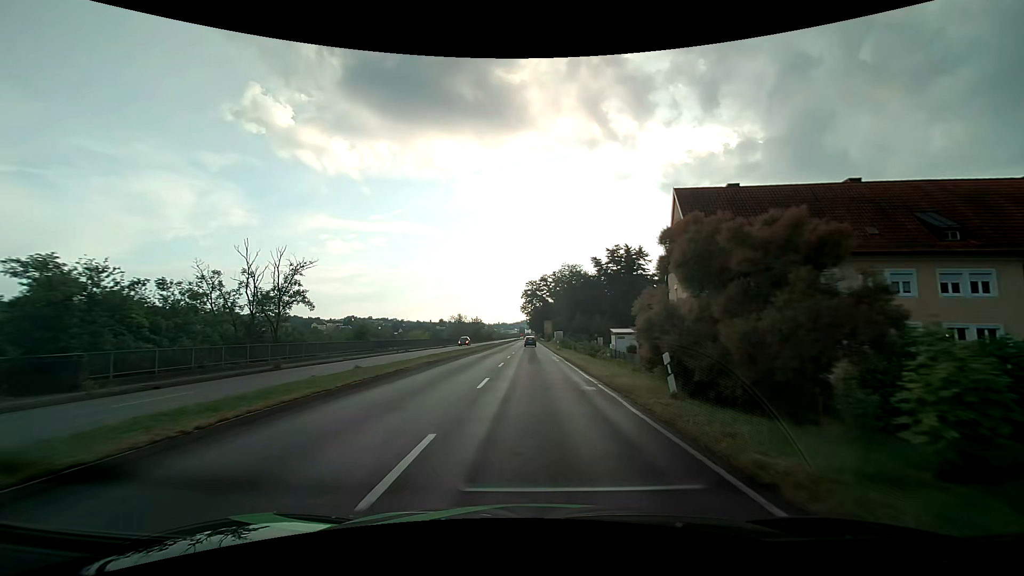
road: primary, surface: asphalt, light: Day
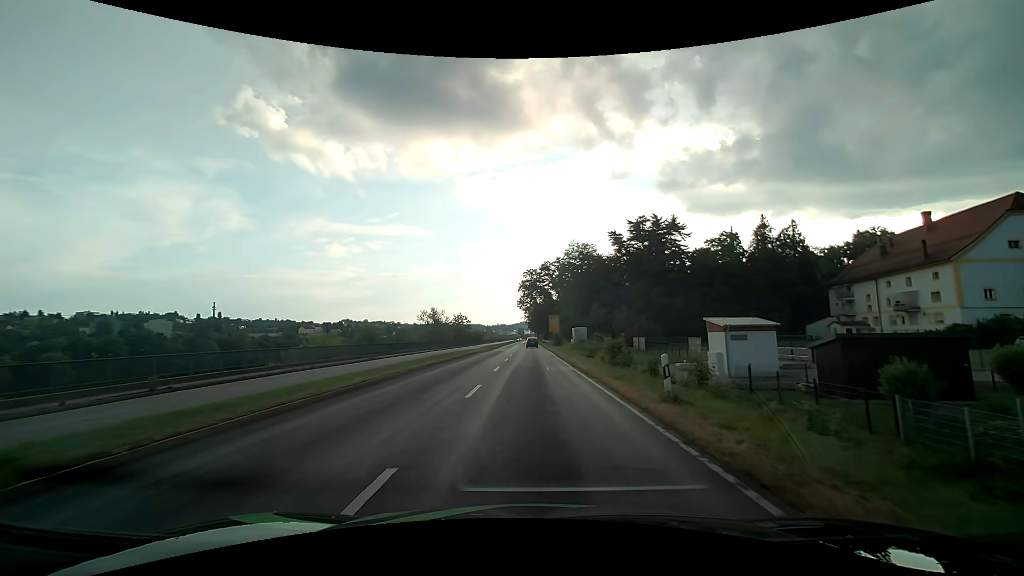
(-0.3, +38.4) m; 0°
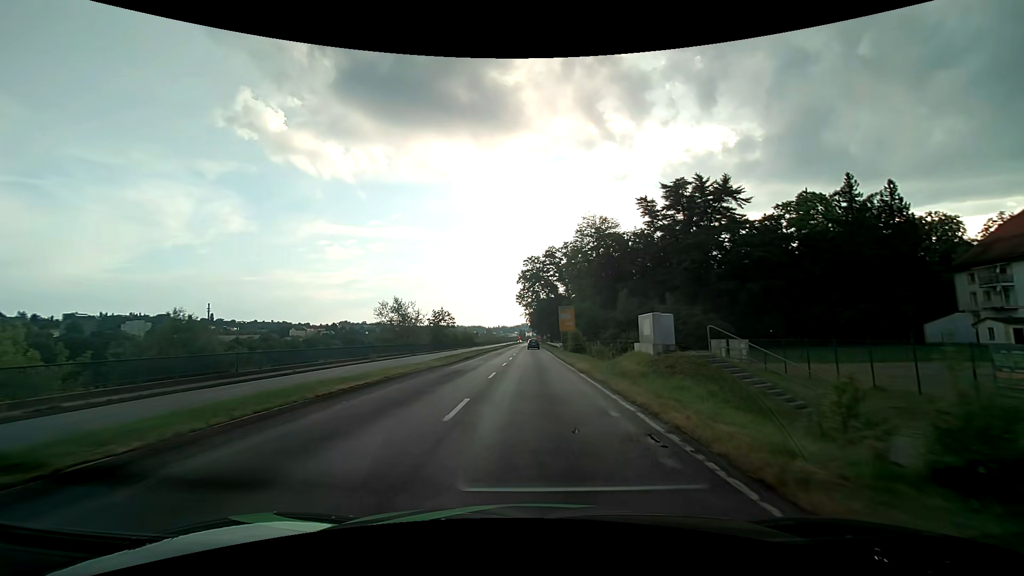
(-0.1, +30.5) m; 0°
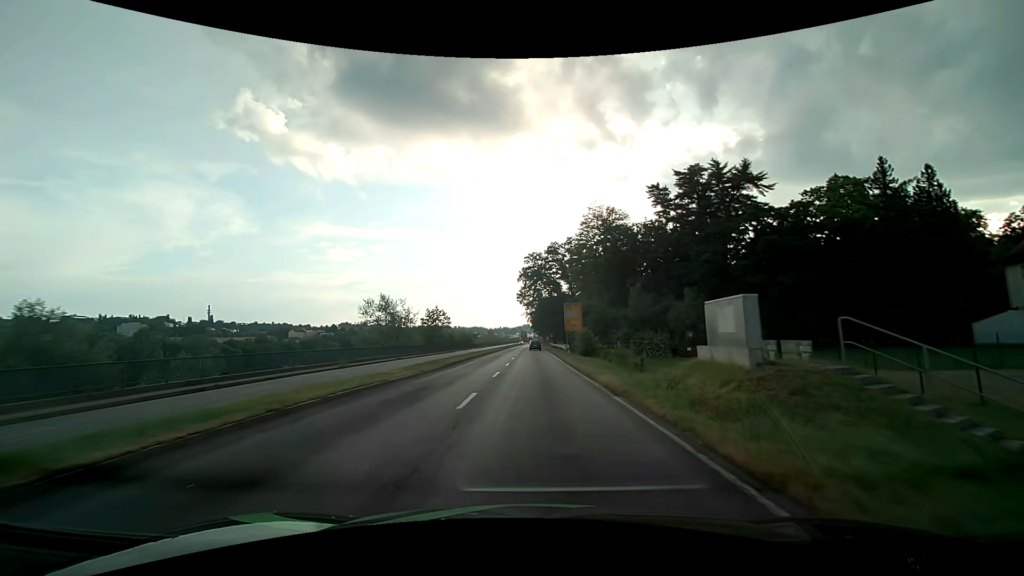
(0.0, +7.6) m; 0°
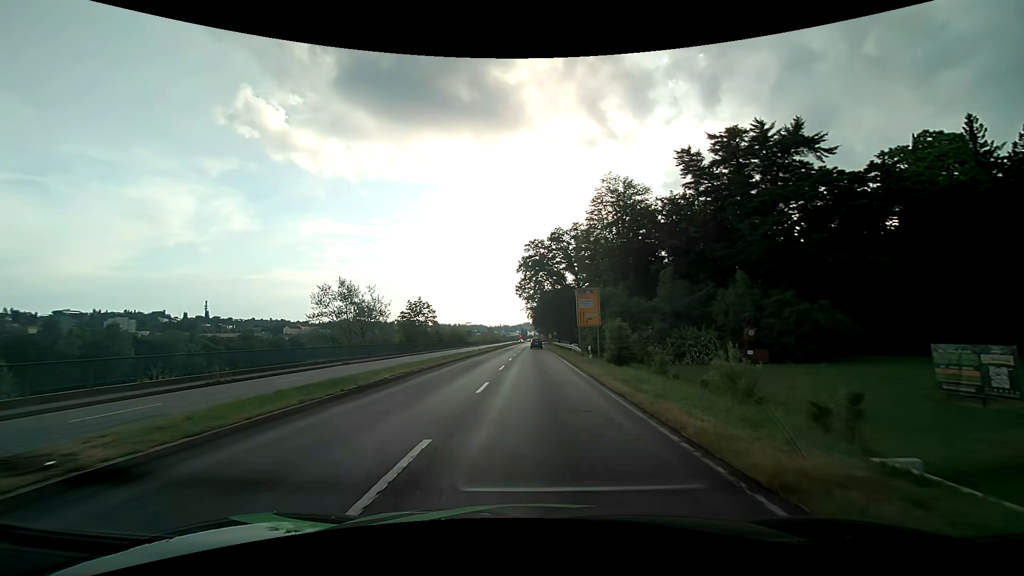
(-0.1, +15.1) m; 0°
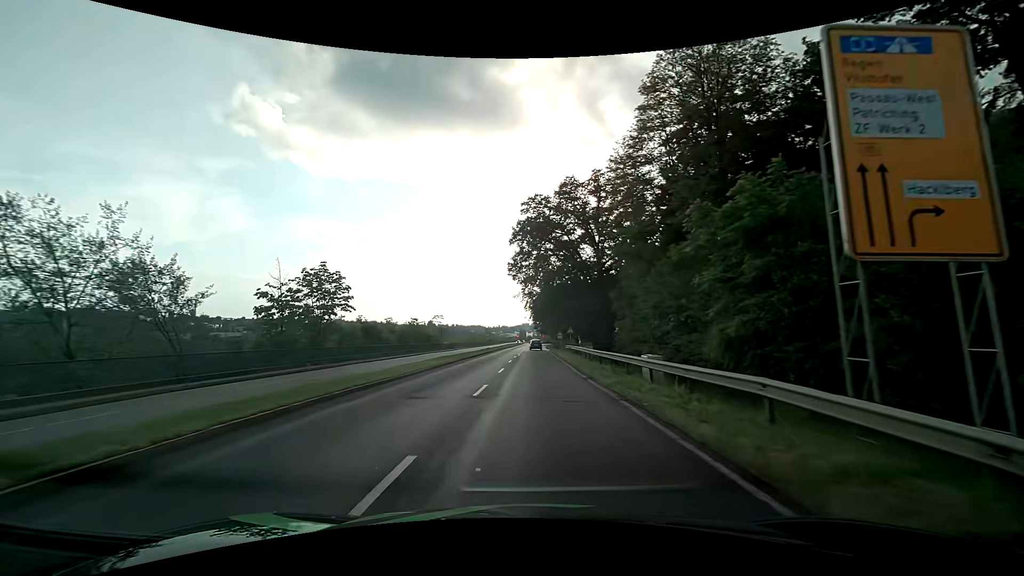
(-0.1, +37.6) m; 0°
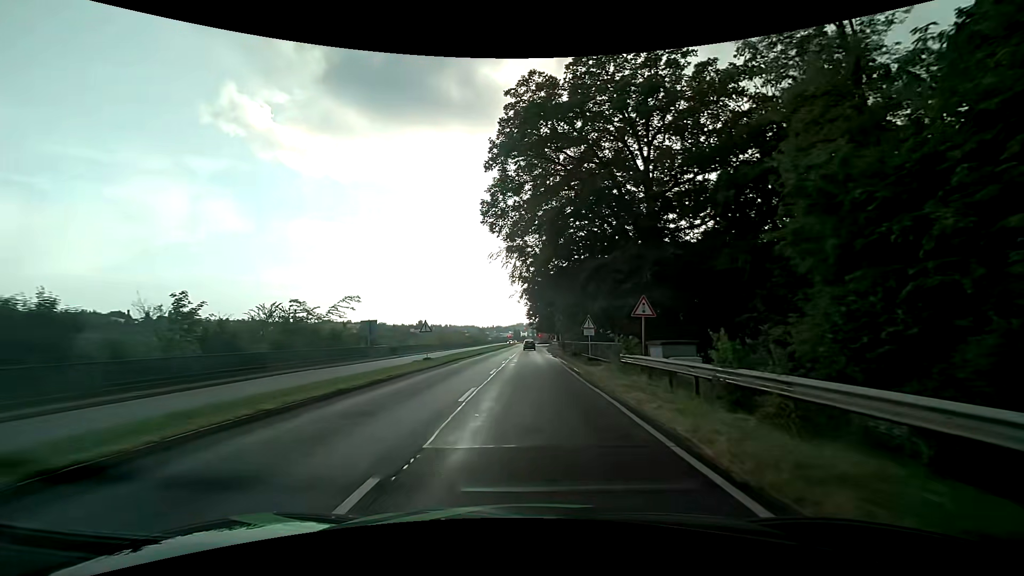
(+0.2, +37.3) m; +1°
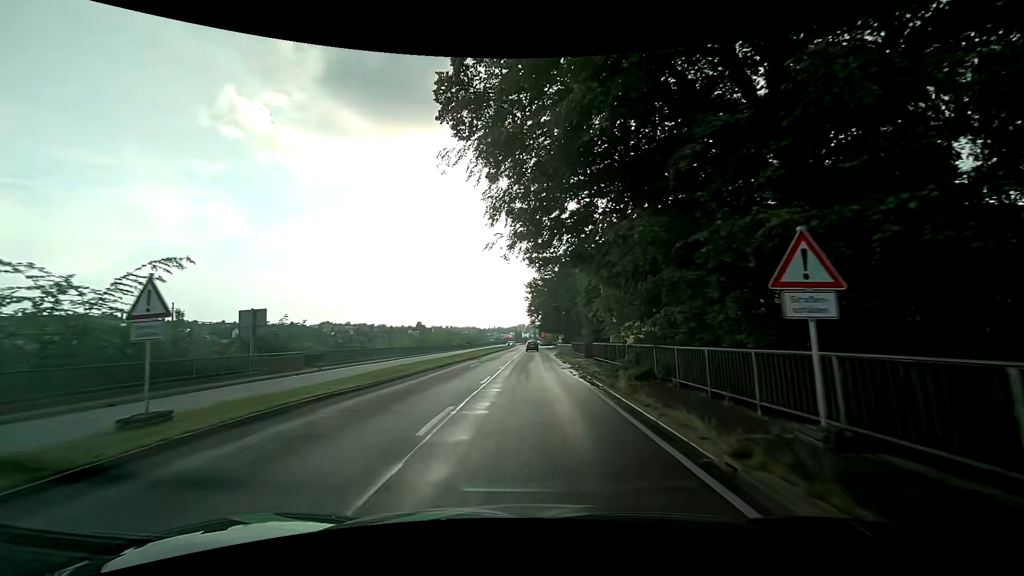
(0.0, +22.3) m; -1°
(0, +10) (0, +20) (0, +30) (0, +40) (0, +50) (0, +60) (+1, +70) (+1, +80) (+1, +90) (+1, +100) m
